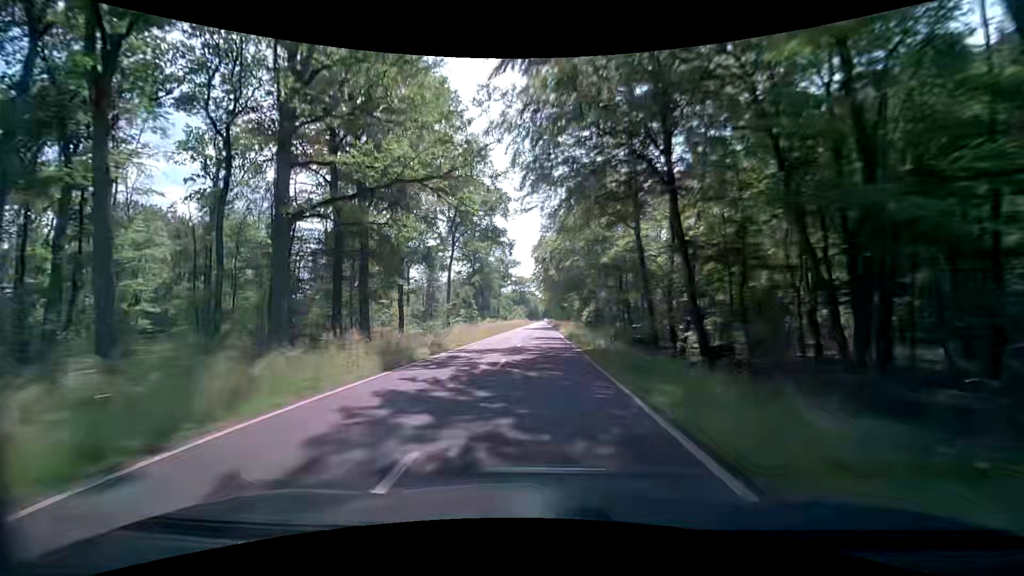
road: secondary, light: Day
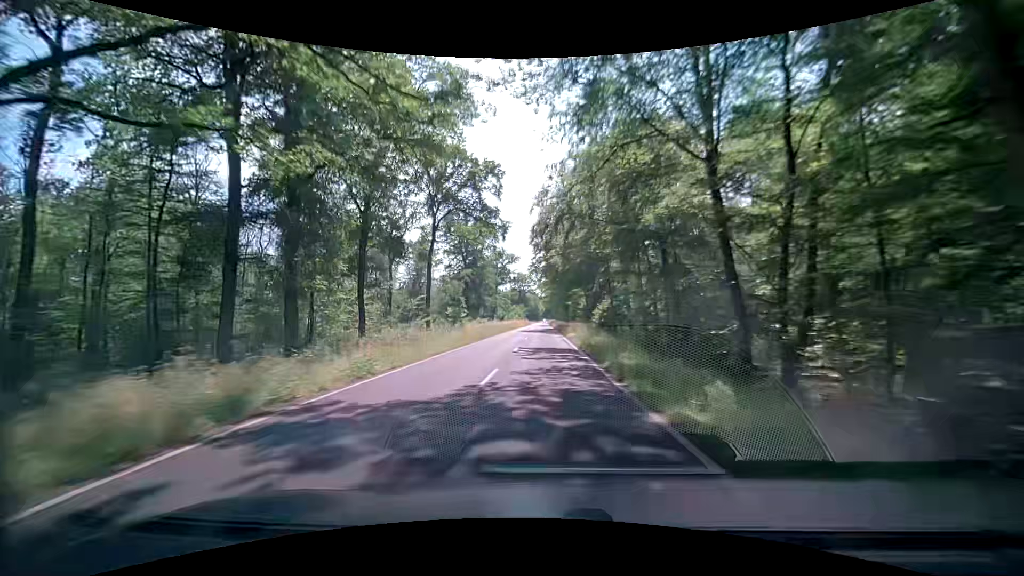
(0.0, +15.3) m; 0°
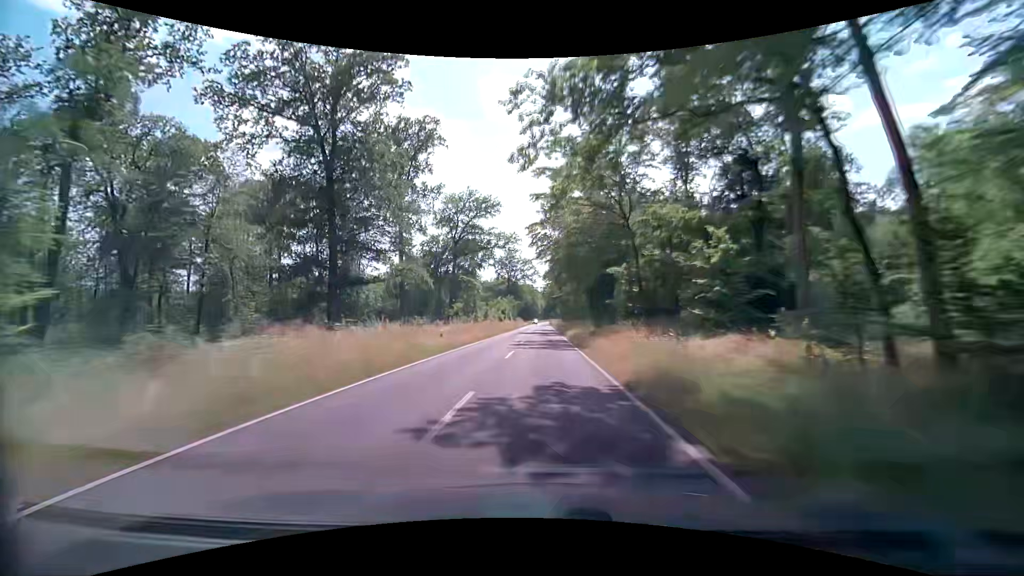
(-0.3, +76.6) m; 0°
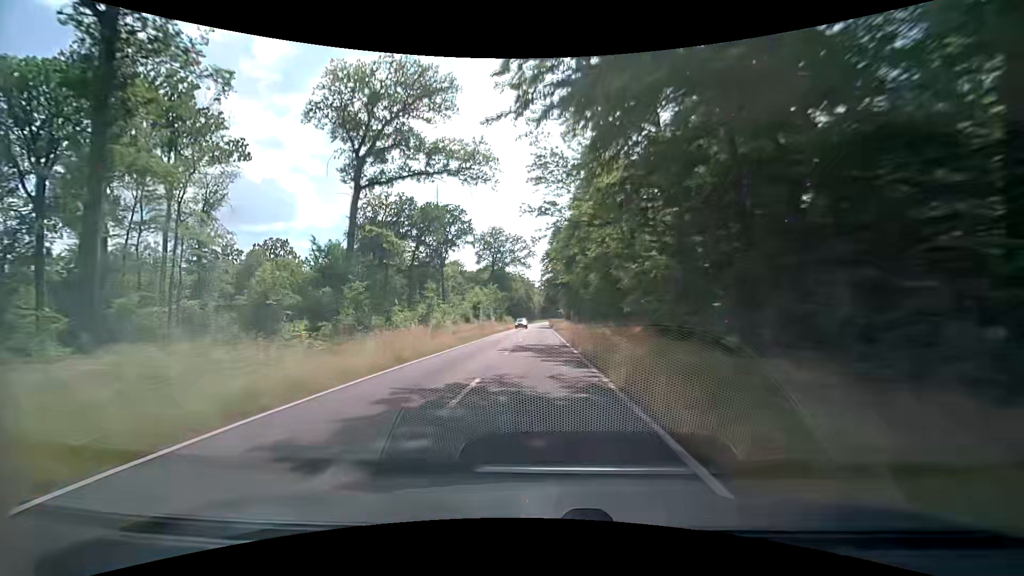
(+0.2, +45.9) m; 0°
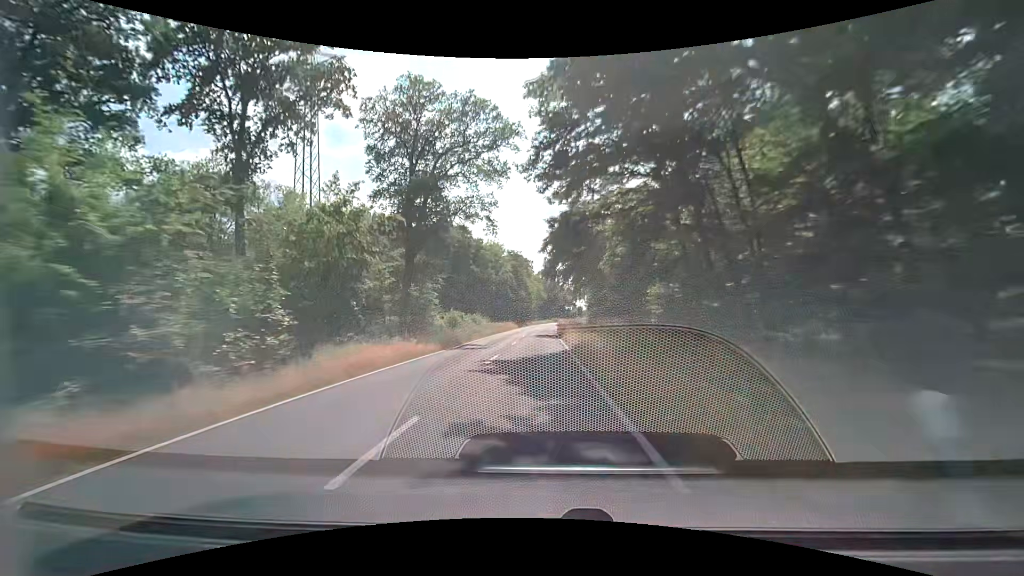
(0.0, +76.5) m; 0°
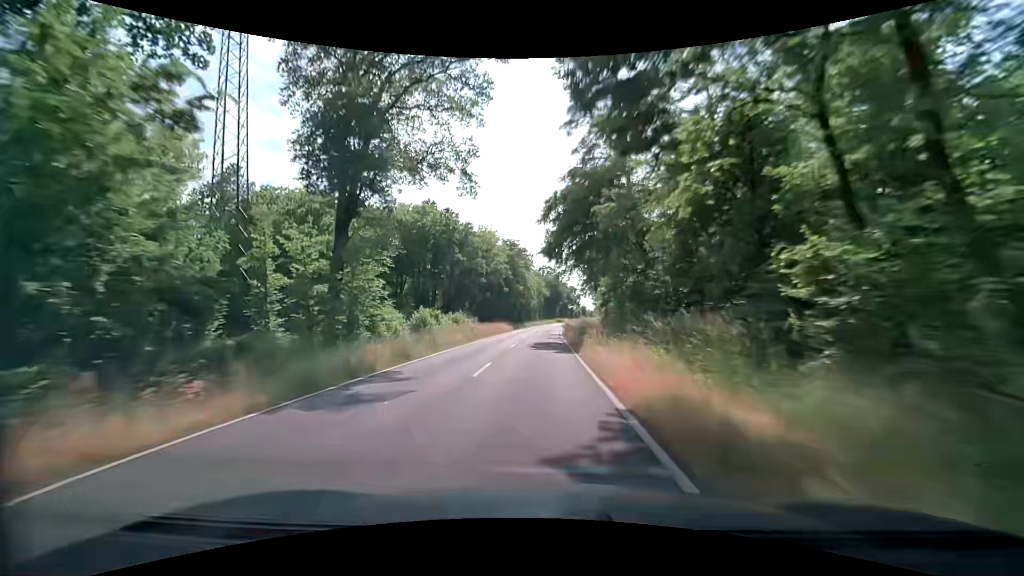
(-0.1, +15.3) m; -1°
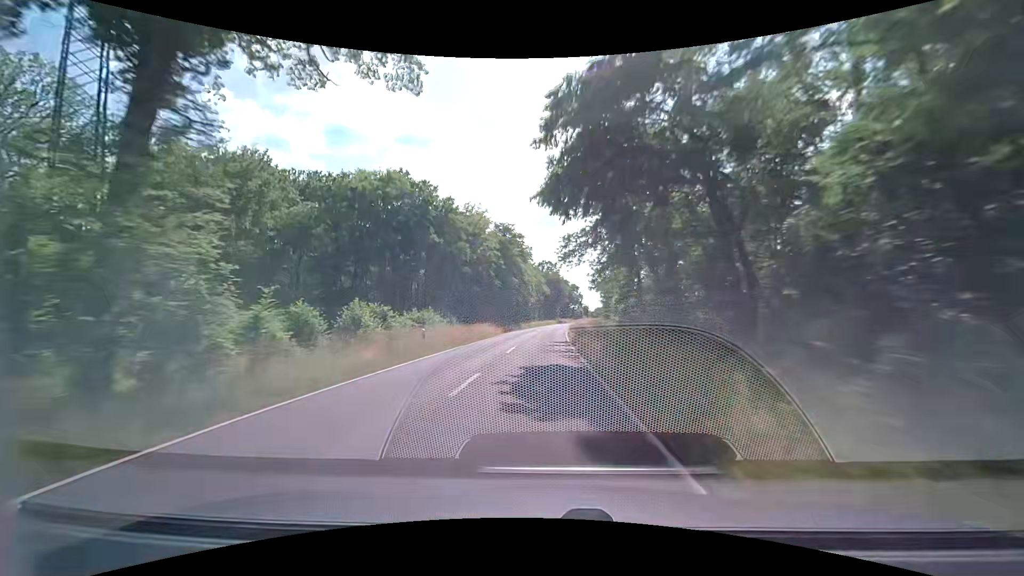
(+0.1, +15.3) m; 0°
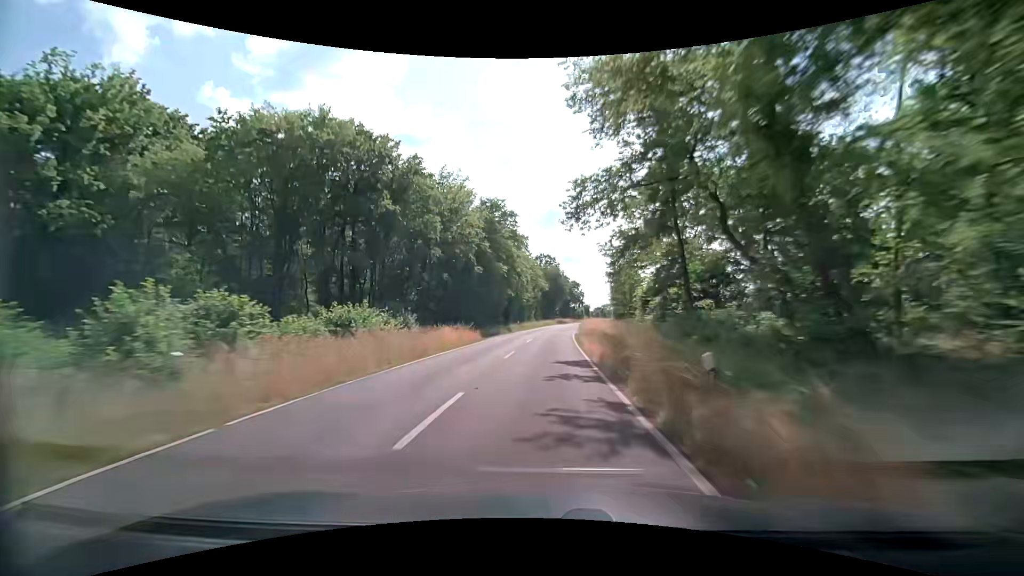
(0.0, +15.3) m; 0°
(0, +10) (0, +20) (+1, +30) (+1, +40) (+2, +50) (+2, +60) (+3, +70) (+4, +80) (+6, +90) (+7, +100) m
